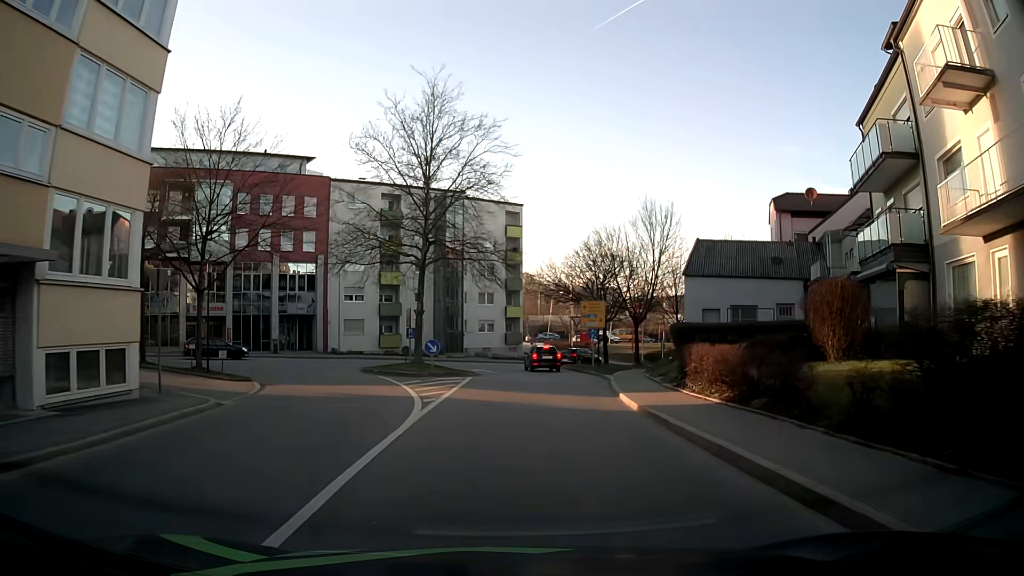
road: tertiary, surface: asphalt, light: Day
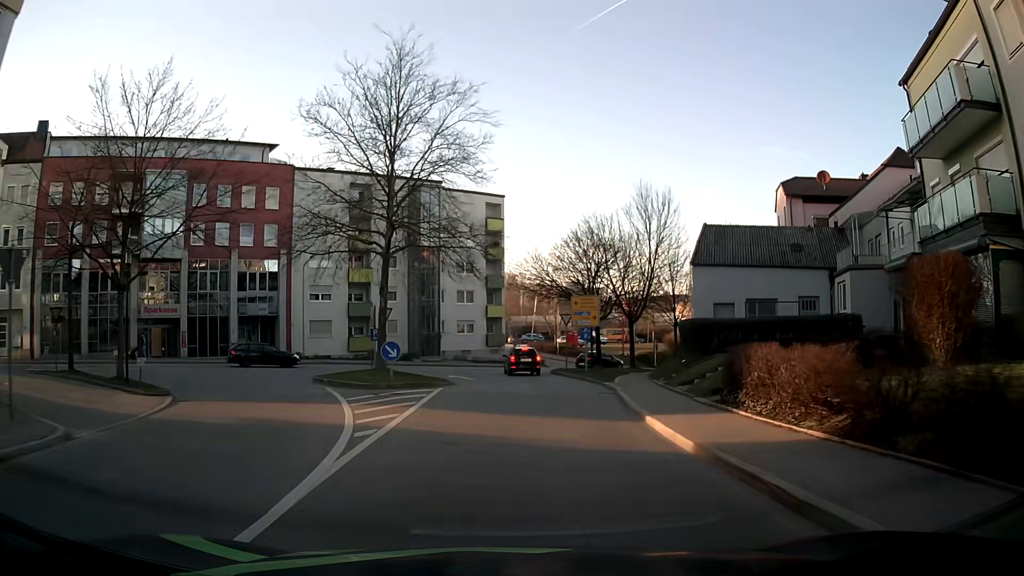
(-0.1, +5.3) m; -1°
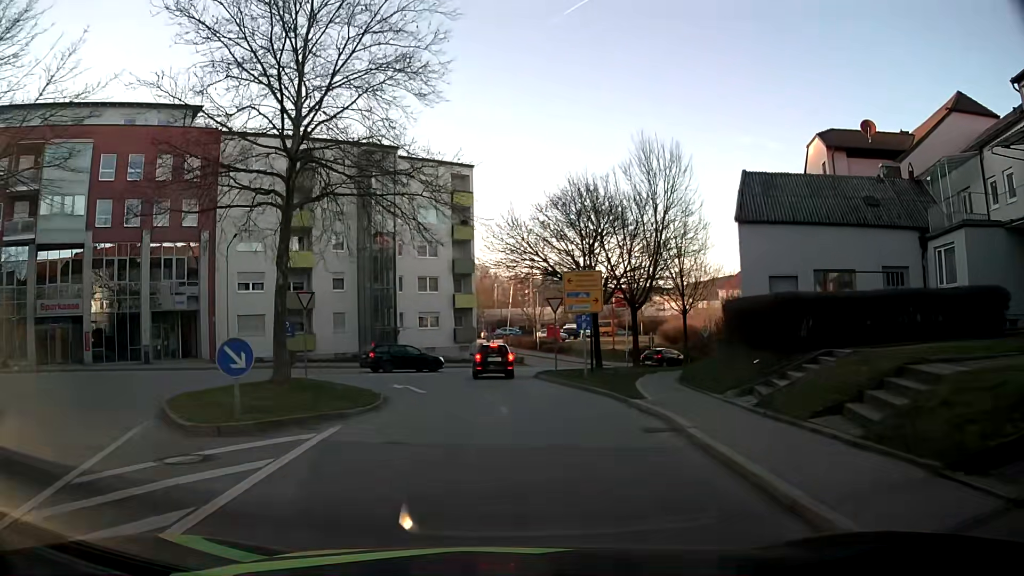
(+0.3, +10.1) m; +2°
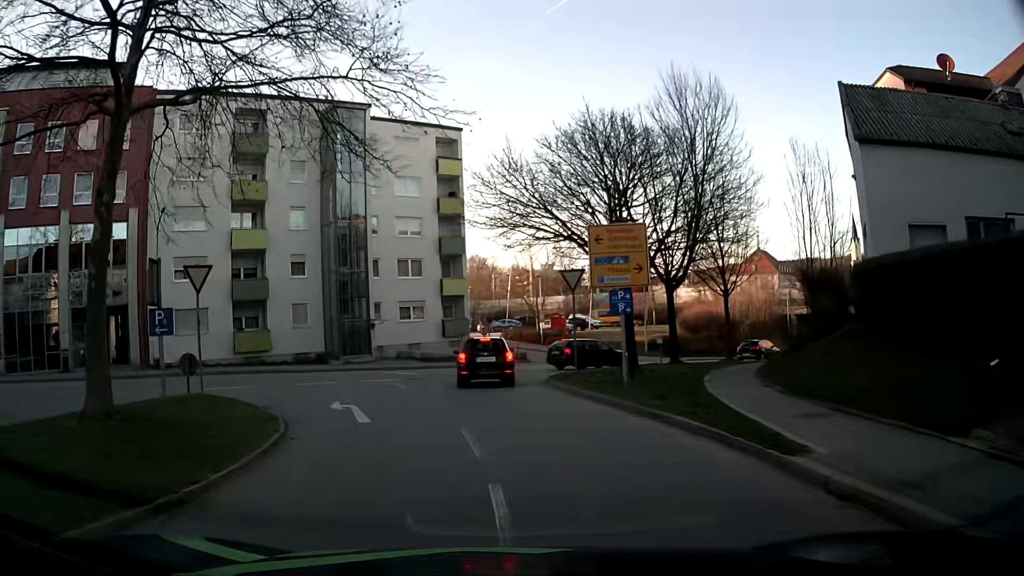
(+0.2, +8.7) m; +1°
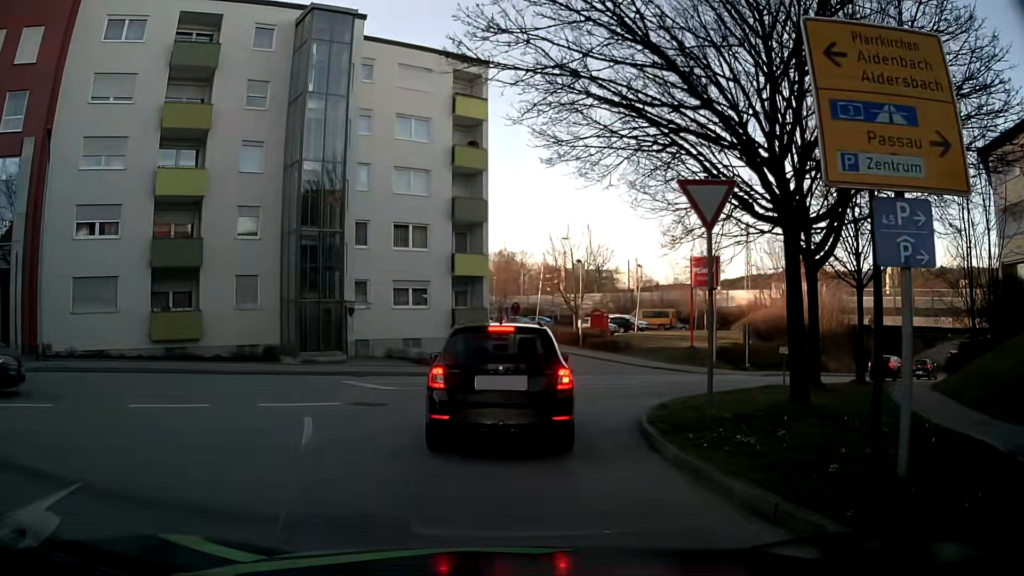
(-0.2, +11.5) m; -3°
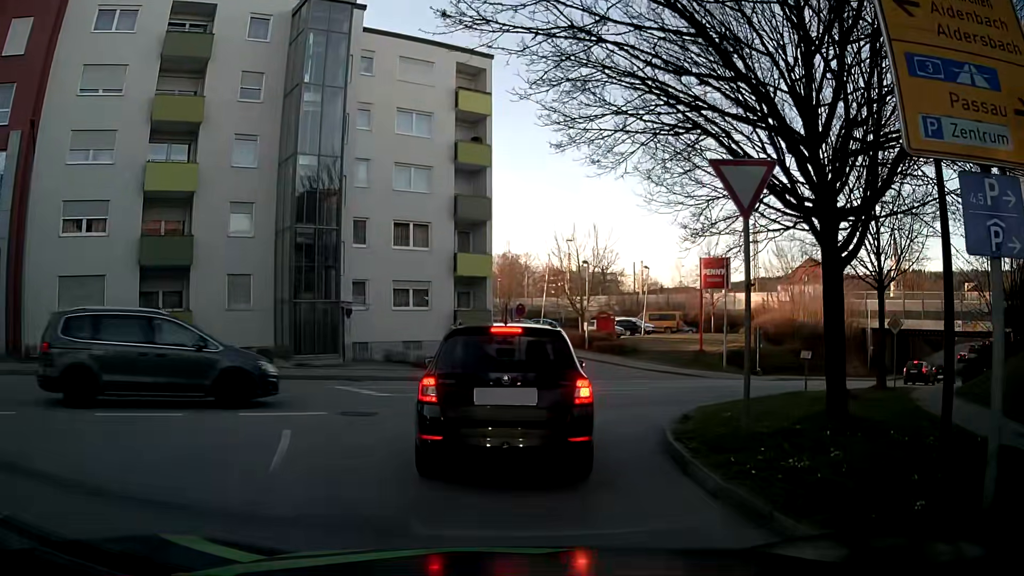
(0.0, +1.2) m; +2°
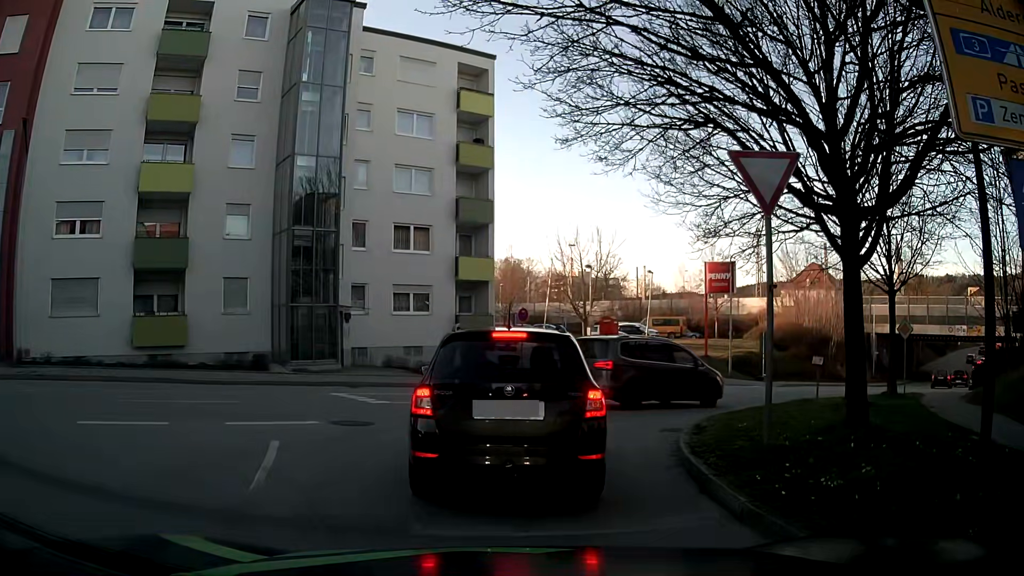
(0.0, +0.6) m; 0°
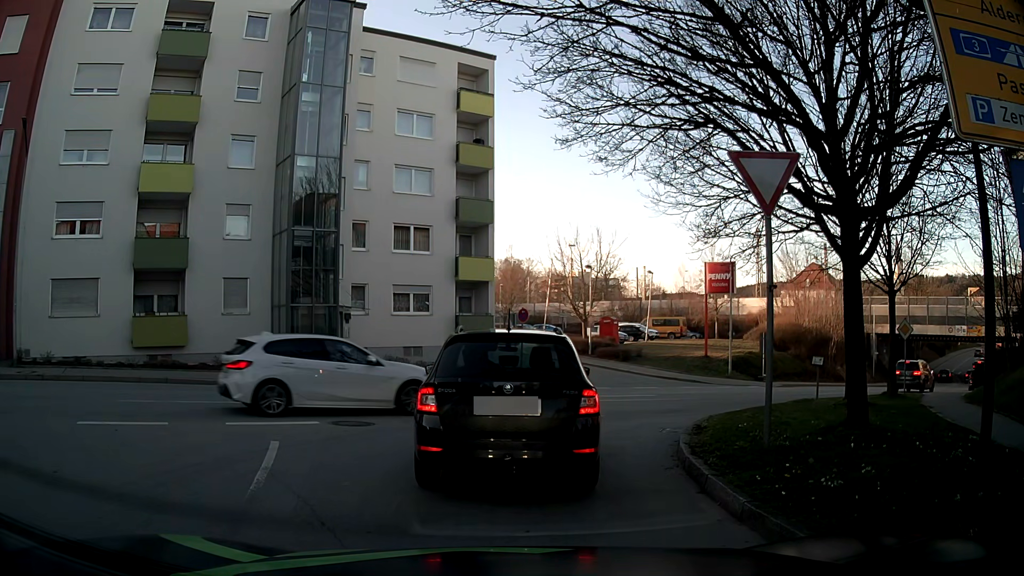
(0.0, +0.1) m; 0°
